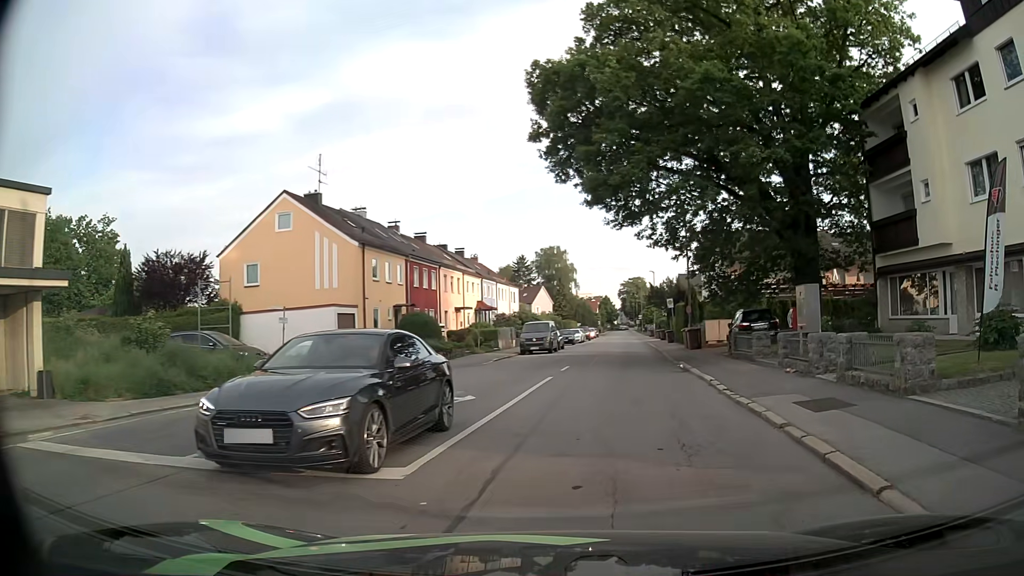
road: residential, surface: asphalt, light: Day
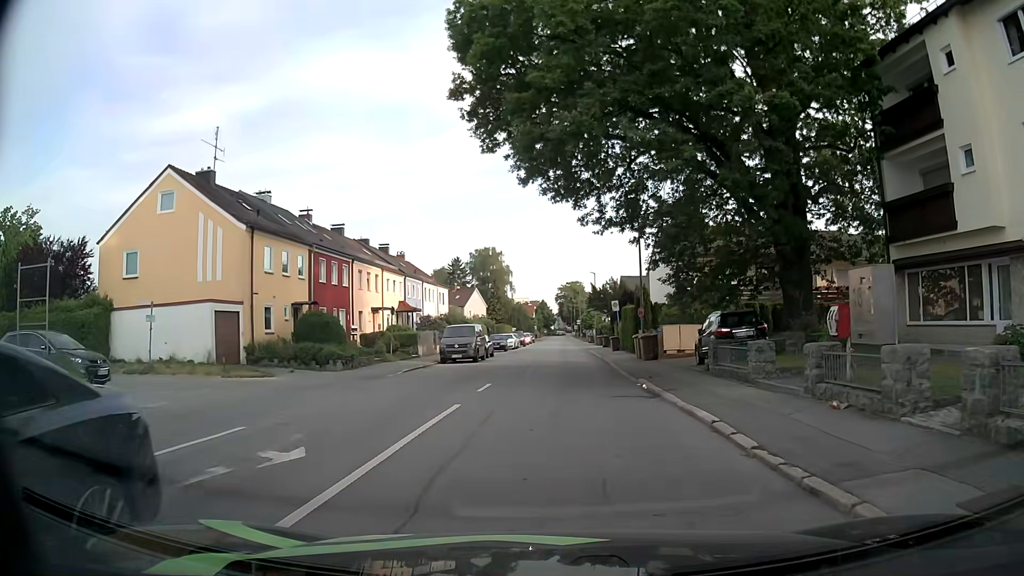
(+0.4, +6.3) m; +6°
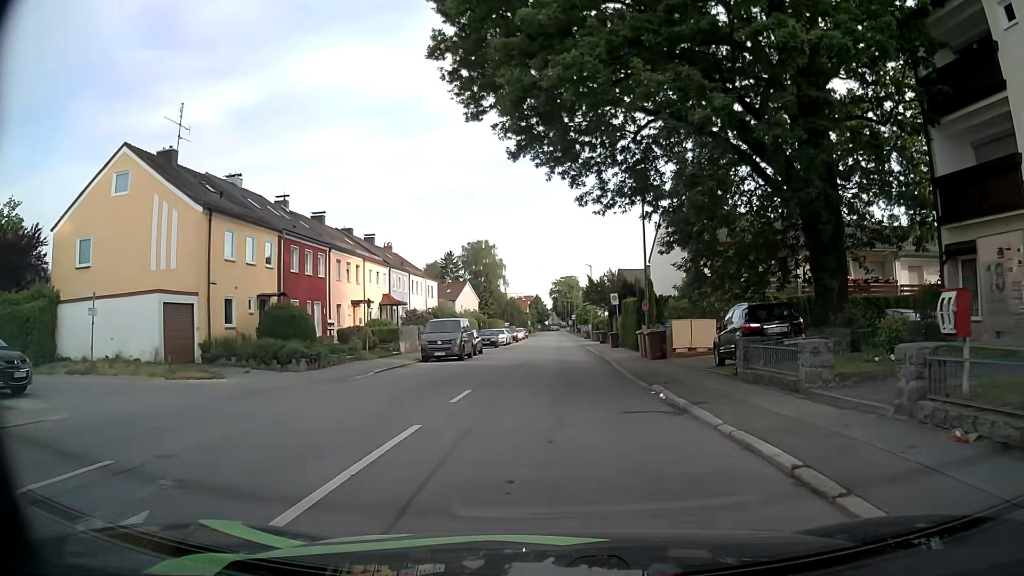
(0.0, +3.5) m; 0°
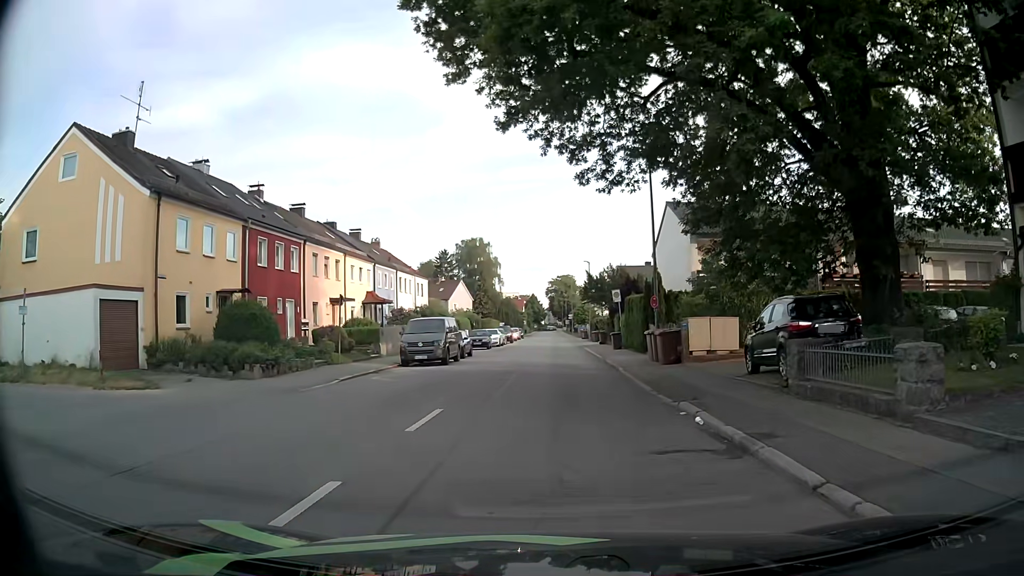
(-0.1, +3.6) m; 0°
